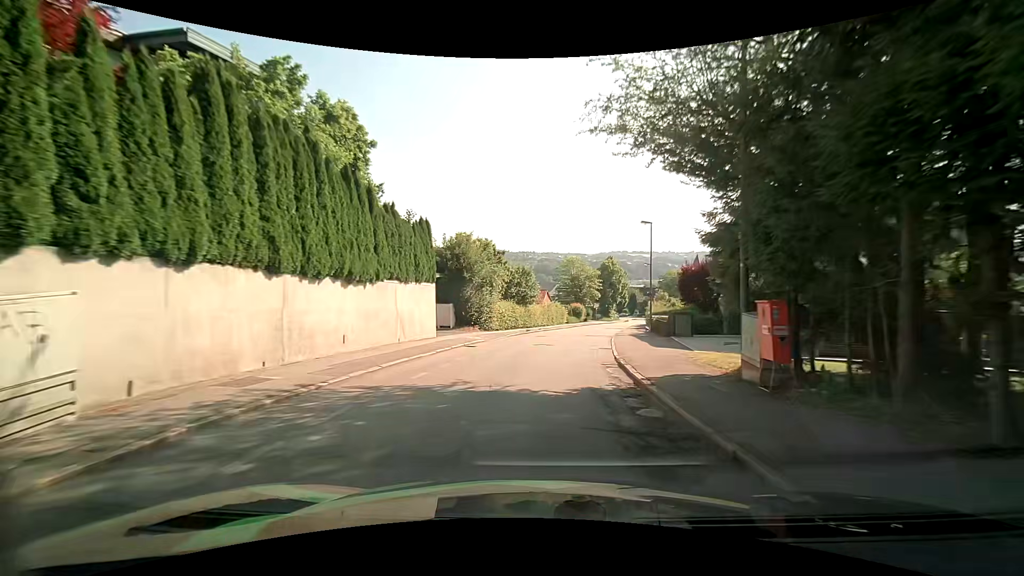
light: Day
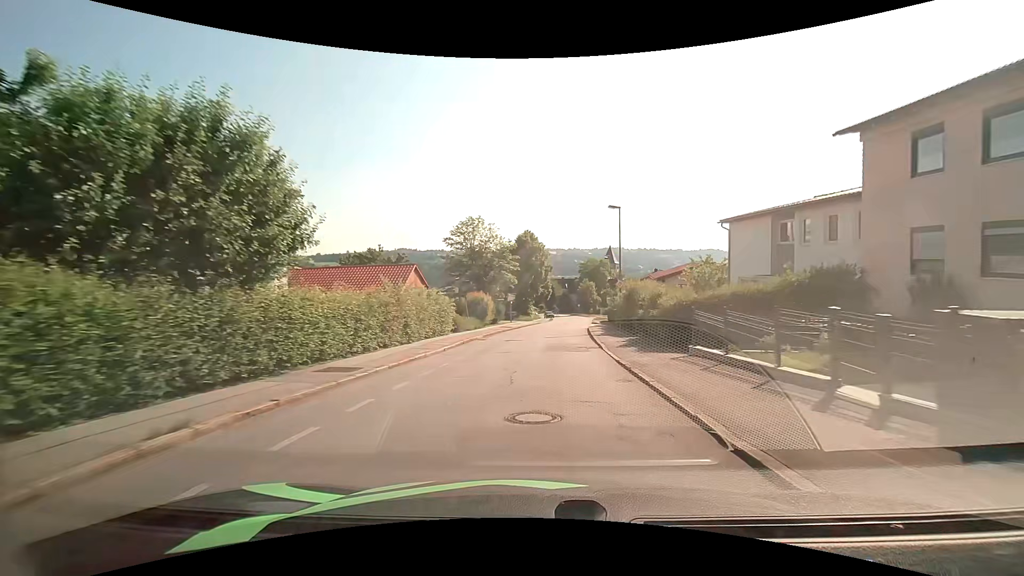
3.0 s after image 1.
(+3.1, +34.4) m; +11°
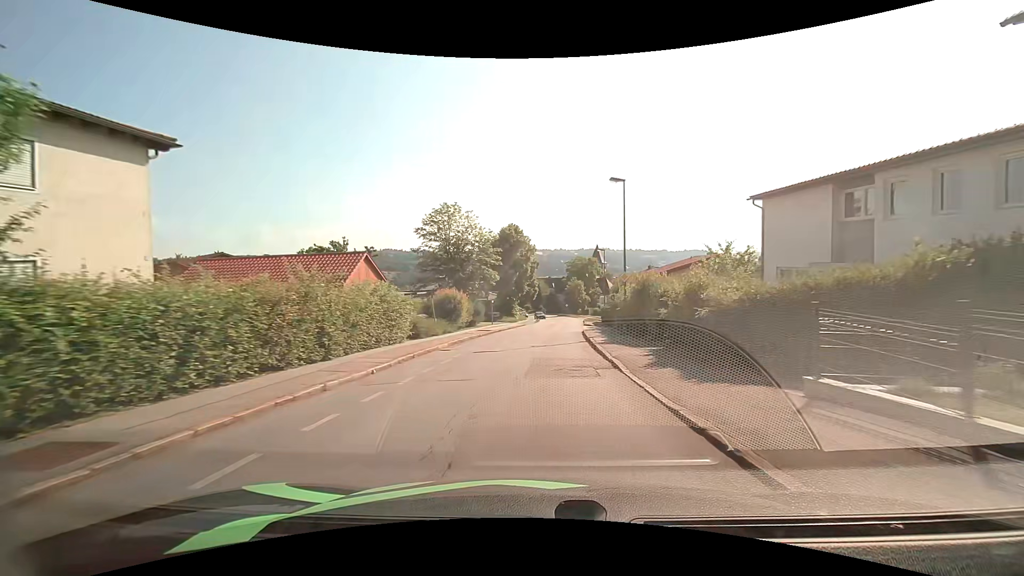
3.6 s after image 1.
(0.0, +6.9) m; +1°
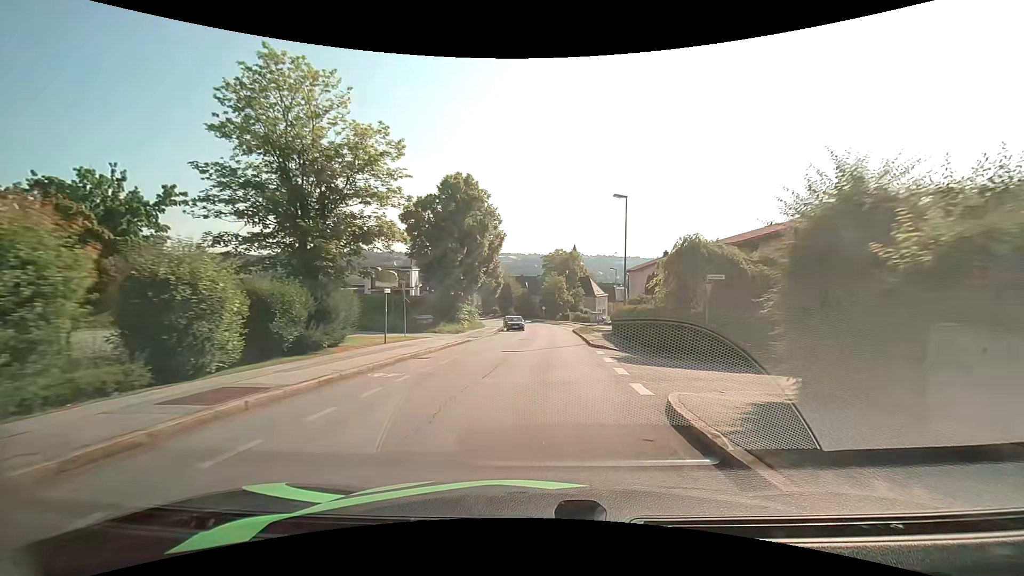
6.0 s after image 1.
(+1.0, +27.1) m; +4°
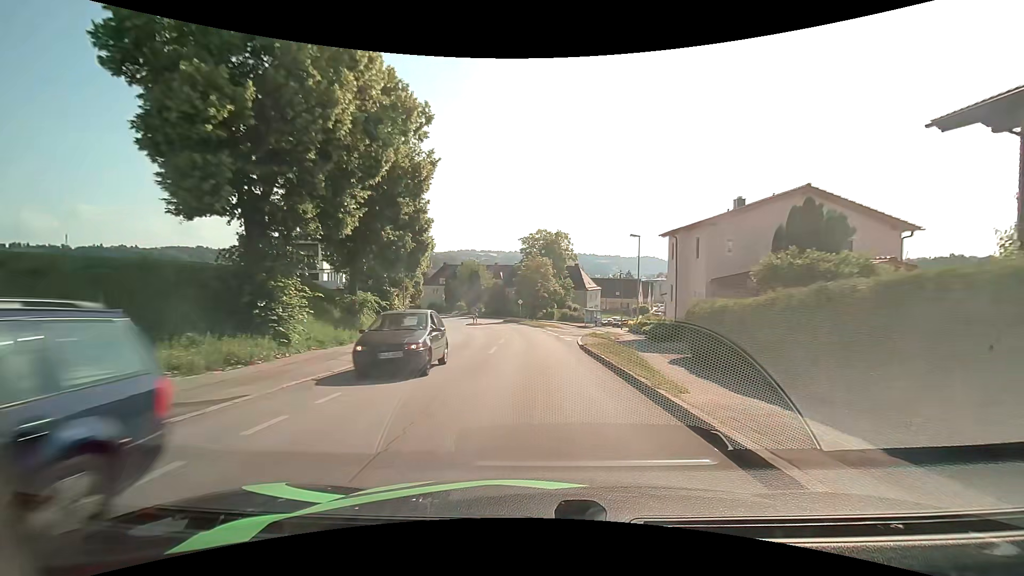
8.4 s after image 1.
(+0.6, +26.7) m; +2°
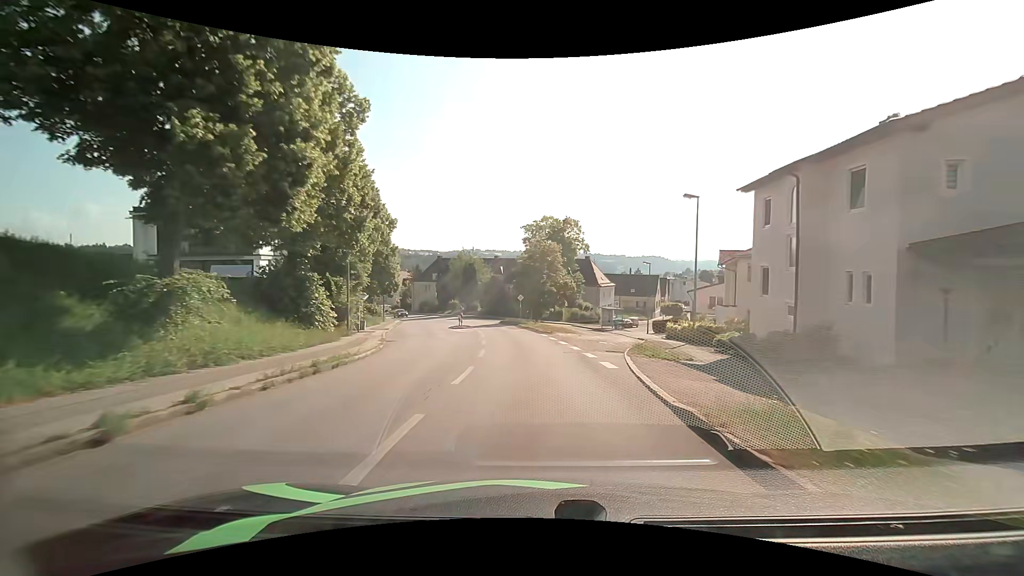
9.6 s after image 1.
(-0.1, +13.4) m; -1°
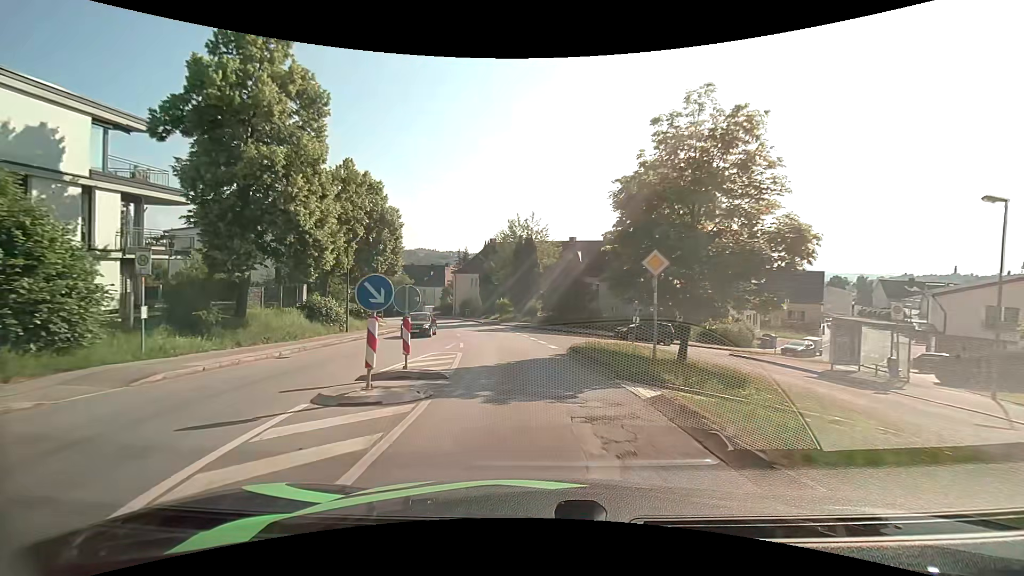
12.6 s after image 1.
(-1.9, +32.5) m; -10°
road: residential
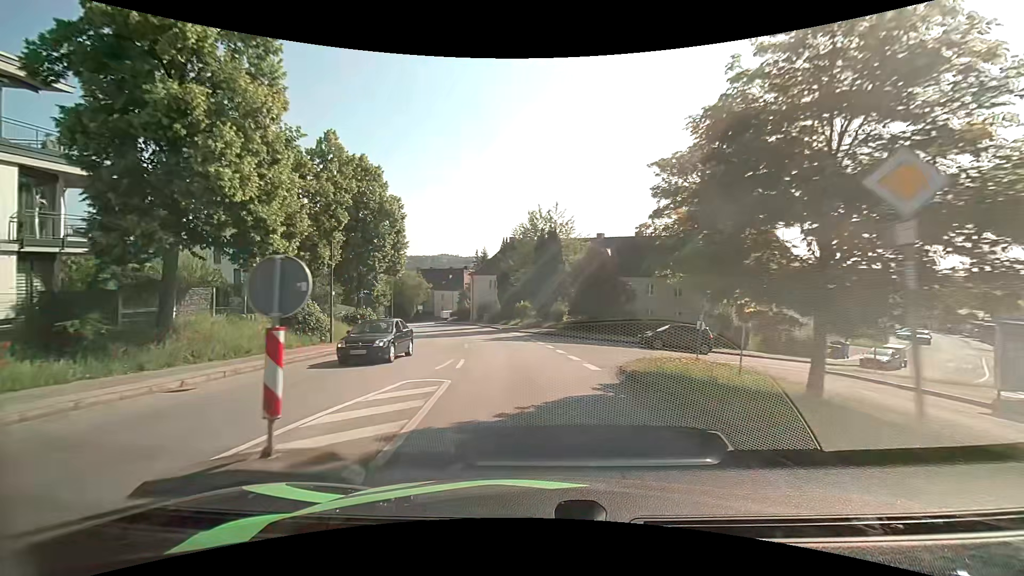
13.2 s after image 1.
(0.0, +6.4) m; -1°
(0, +10) (-1, +20) (-3, +30) (-5, +40) (-7, +49) (-10, +59) (-14, +68) (-18, +77) (-22, +86) (-27, +95) m
